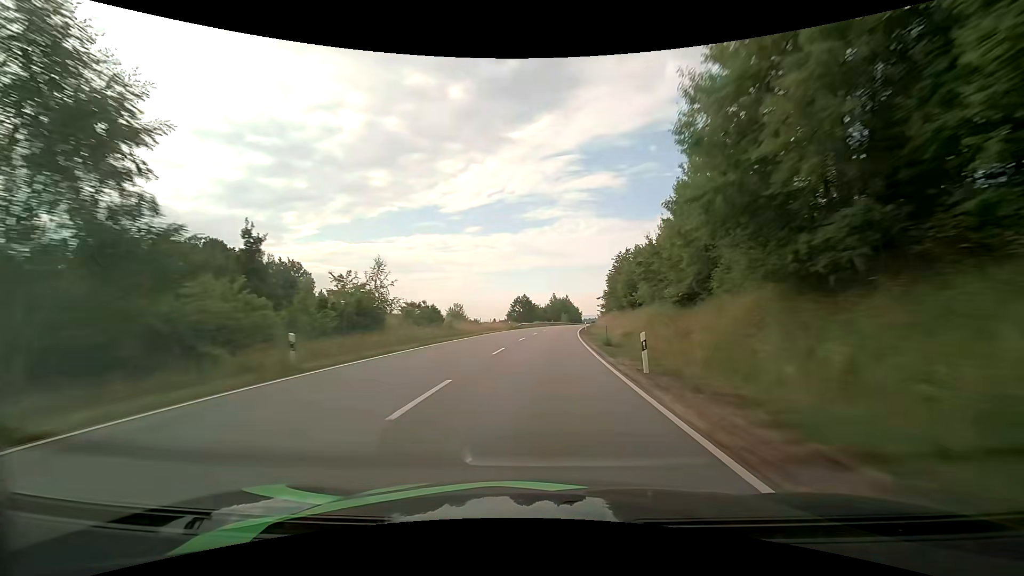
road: primary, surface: asphalt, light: Day
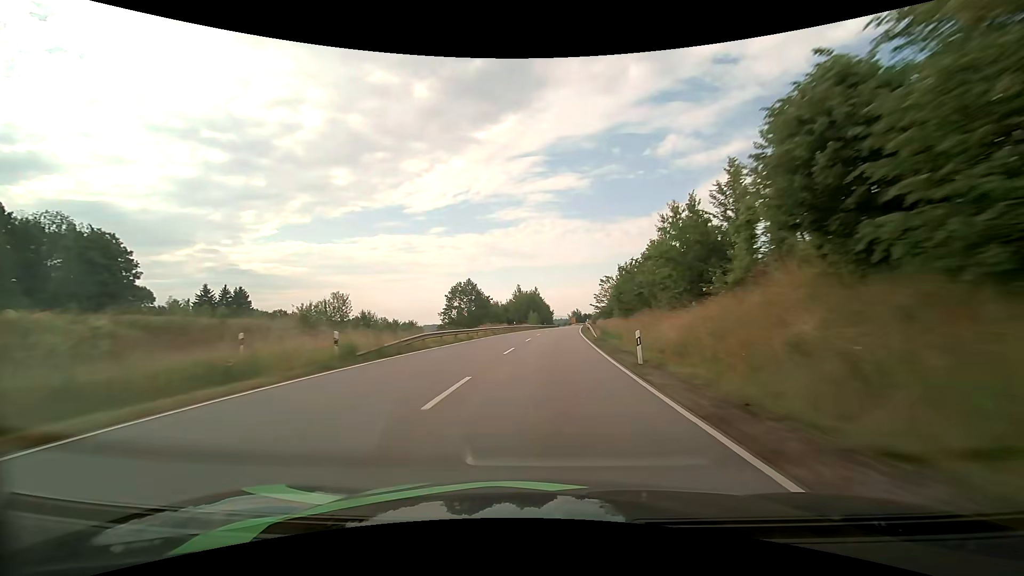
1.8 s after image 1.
(+1.6, +47.4) m; +4°
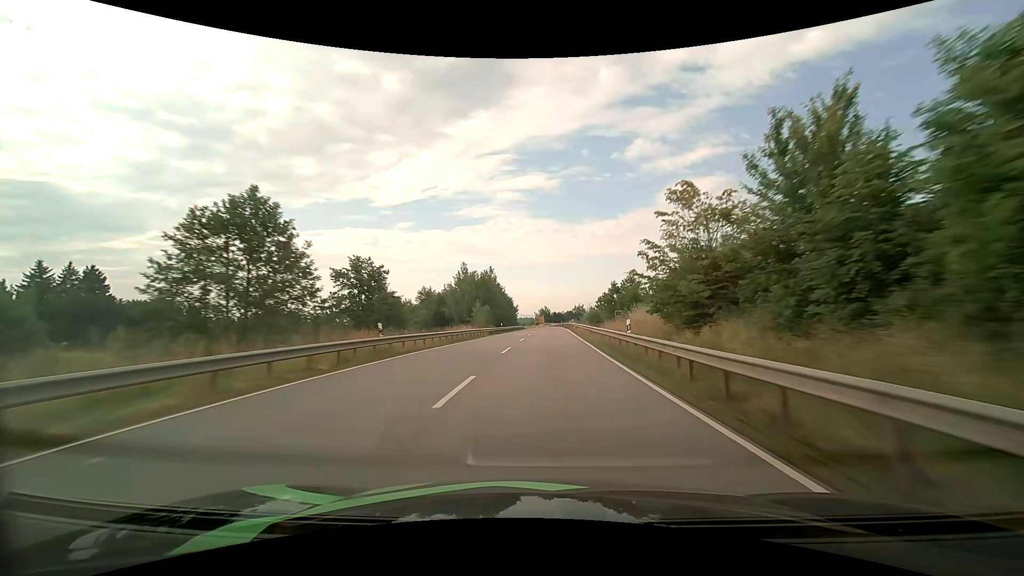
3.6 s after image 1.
(+1.7, +47.8) m; +4°
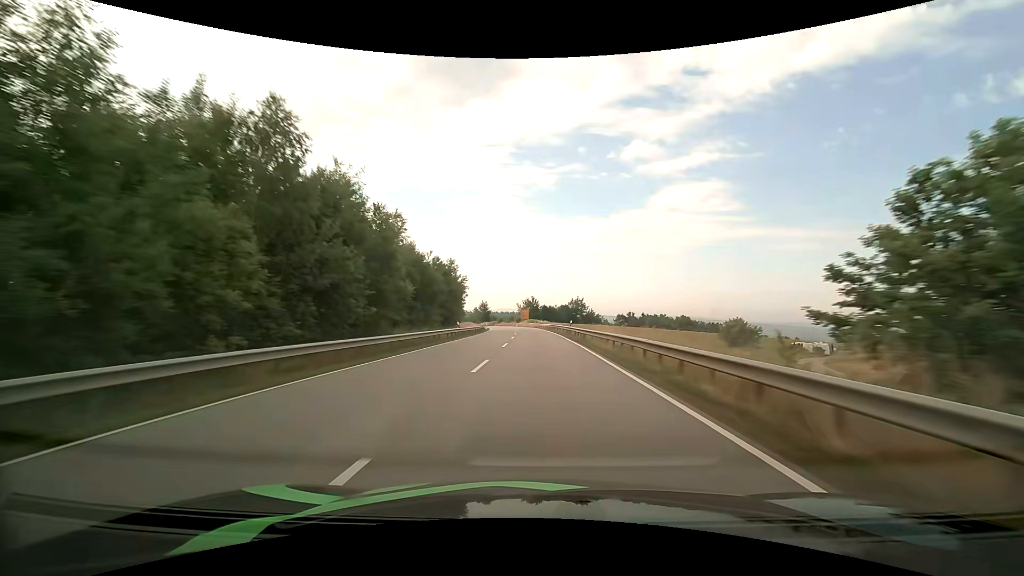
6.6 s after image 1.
(+2.0, +79.1) m; +2°
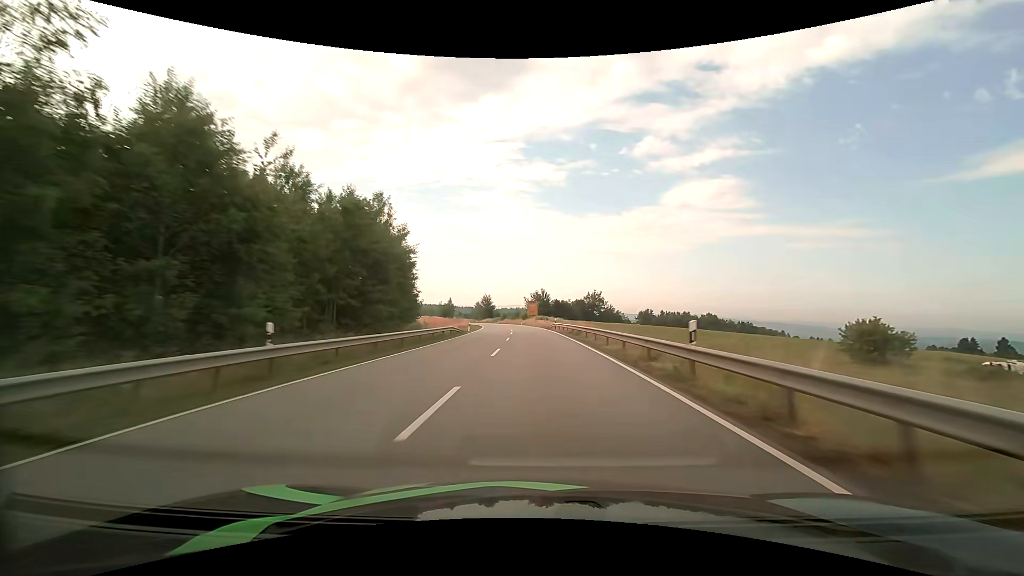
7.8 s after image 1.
(-0.3, +31.3) m; -1°
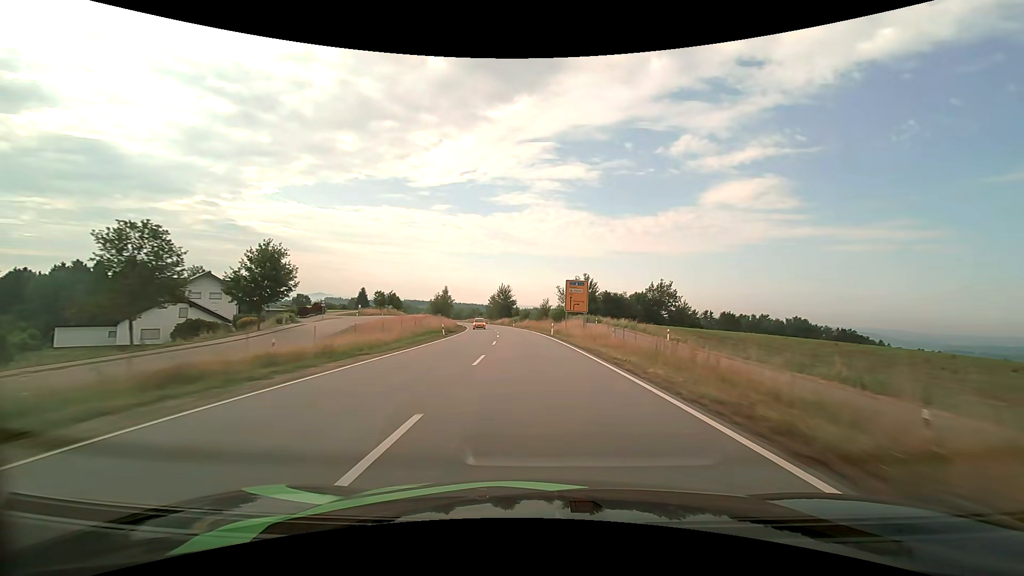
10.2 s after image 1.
(-1.9, +62.8) m; -4°
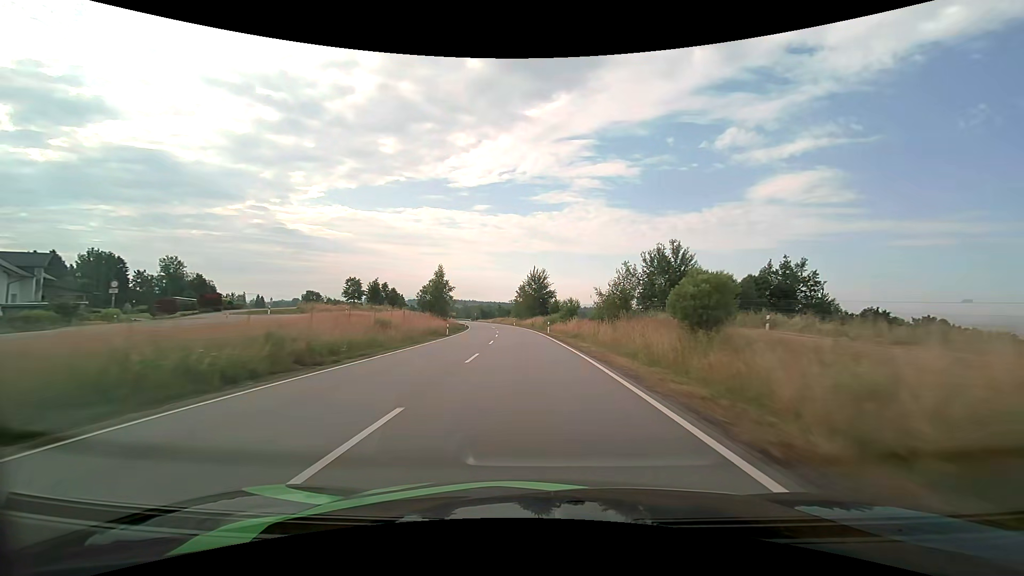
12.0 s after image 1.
(-1.6, +47.6) m; -4°
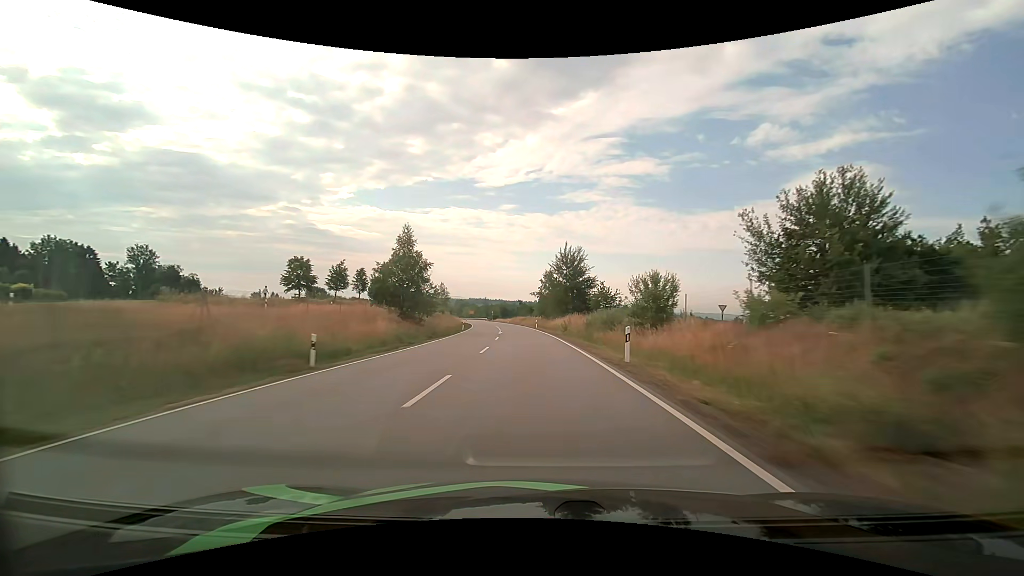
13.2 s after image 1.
(-1.0, +32.3) m; -3°
(0, +10) (0, +20) (-1, +30) (-1, +40) (-2, +50) (-3, +60) (-4, +70) (-5, +80) (-6, +90) (-8, +100) m
